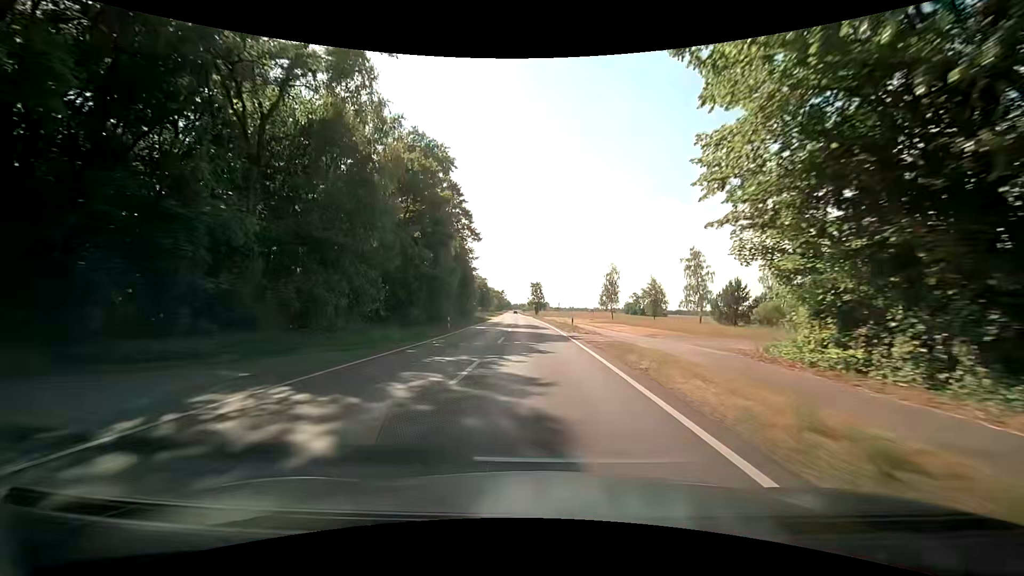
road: secondary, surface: asphalt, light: Day
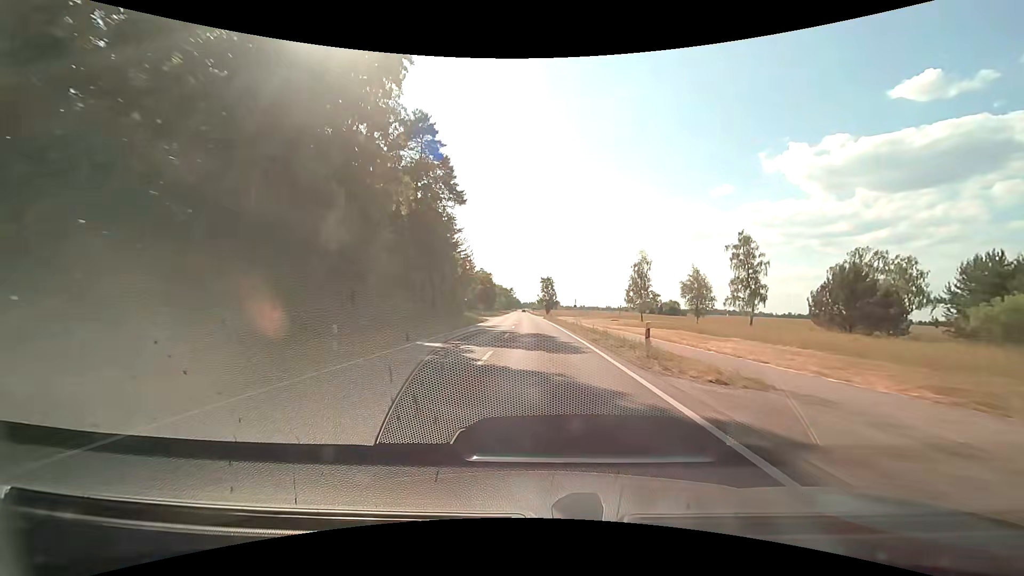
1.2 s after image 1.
(-0.2, +21.8) m; 0°
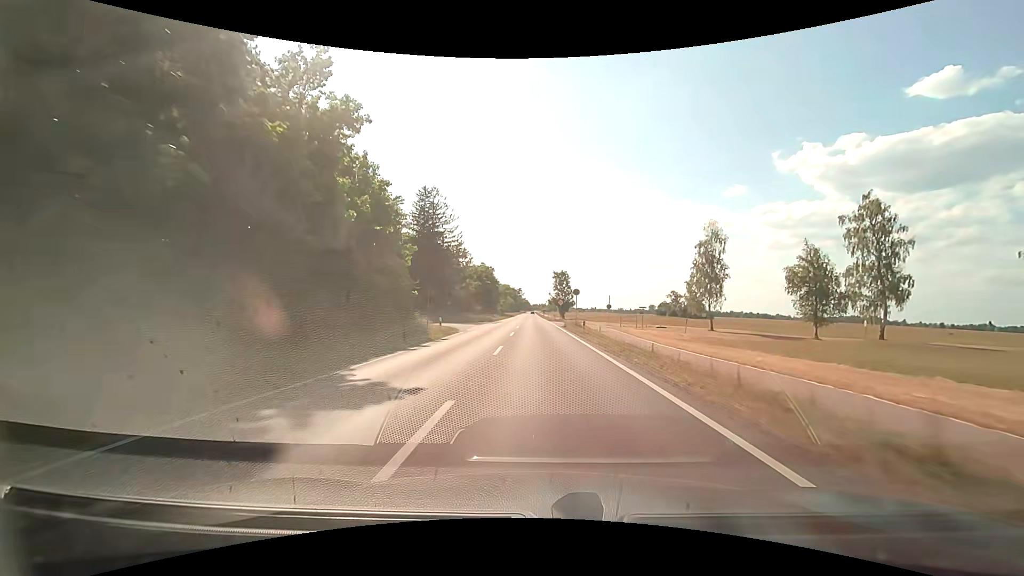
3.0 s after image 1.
(-0.7, +32.6) m; -2°
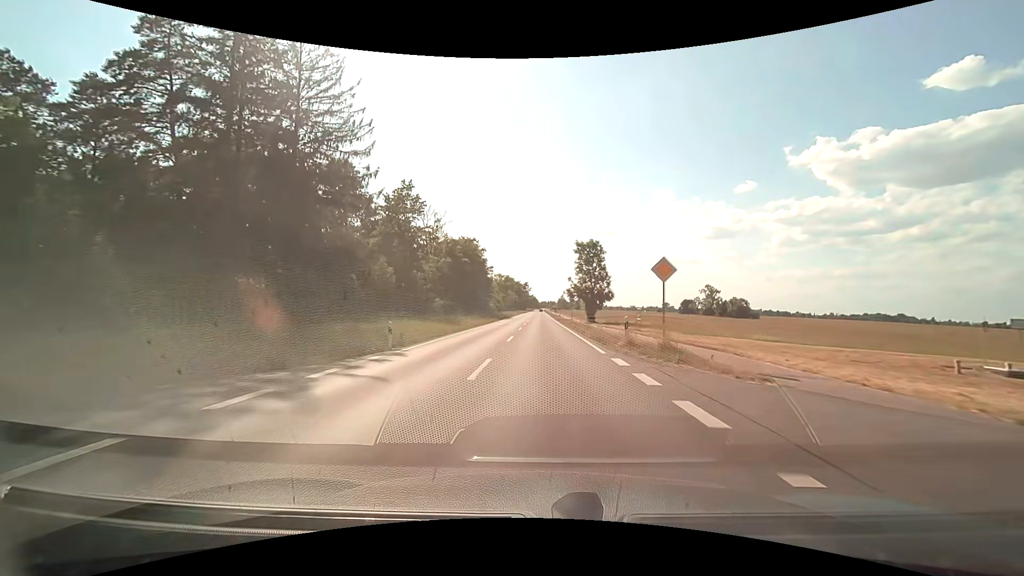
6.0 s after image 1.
(-0.3, +54.3) m; -1°
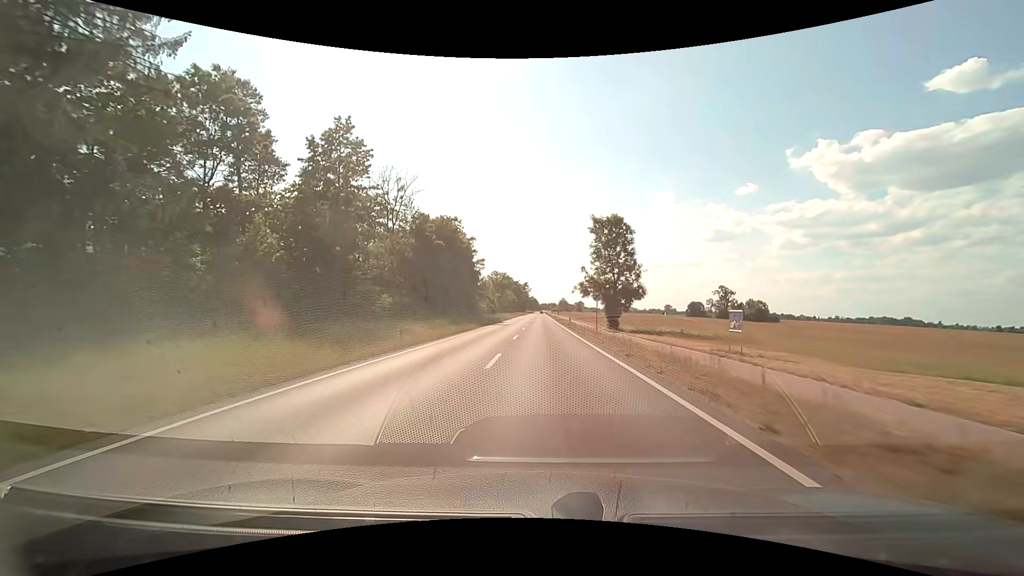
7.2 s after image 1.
(-0.1, +22.1) m; 0°
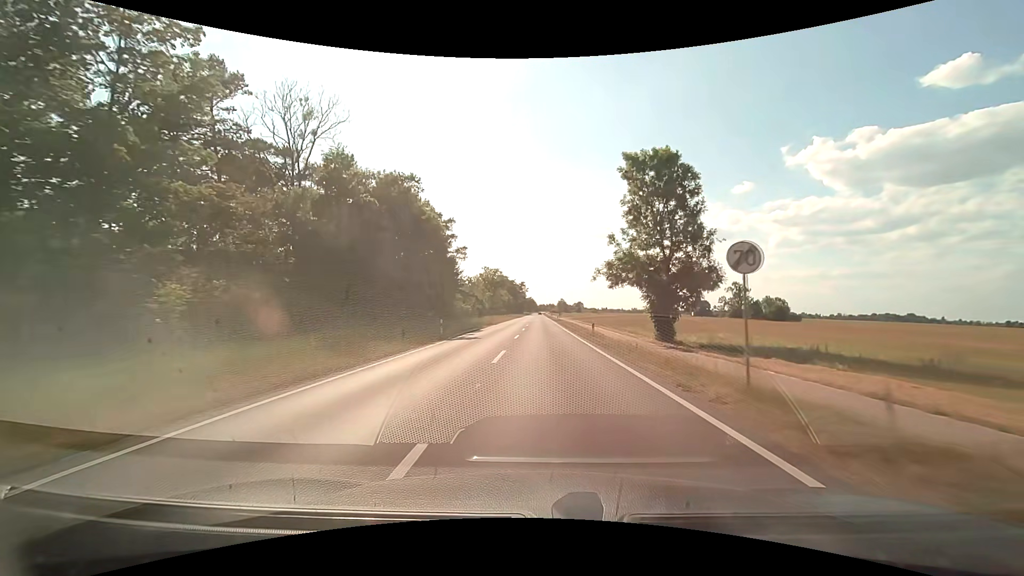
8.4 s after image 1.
(+0.1, +23.1) m; 0°
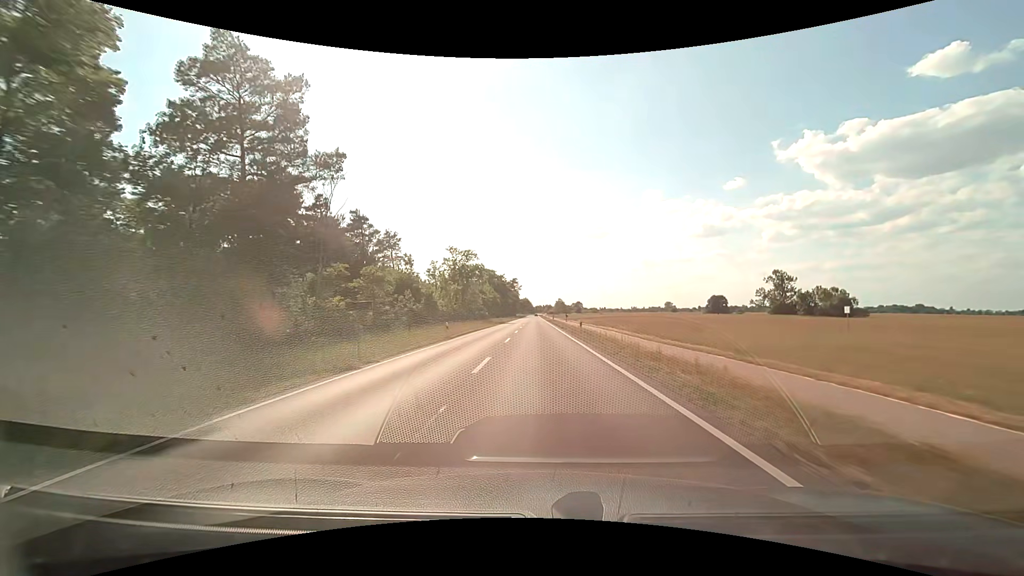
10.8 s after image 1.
(+0.3, +50.7) m; 0°
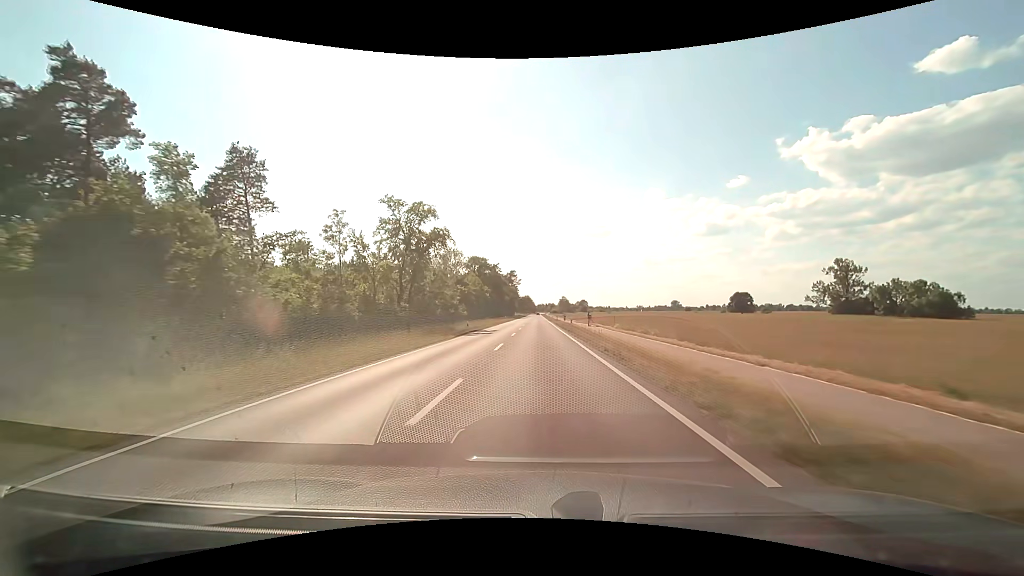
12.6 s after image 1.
(0.0, +41.6) m; 0°
(0, +10) (0, +20) (0, +30) (0, +40) (0, +50) (0, +60) (-1, +70) (-1, +80) (-1, +90) (-1, +100) m
